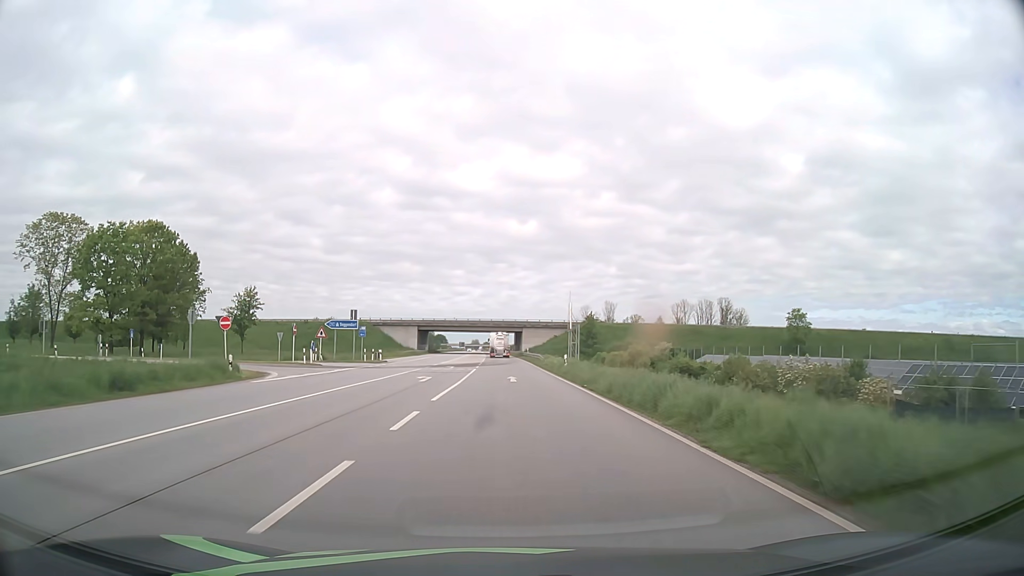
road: primary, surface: asphalt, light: Day
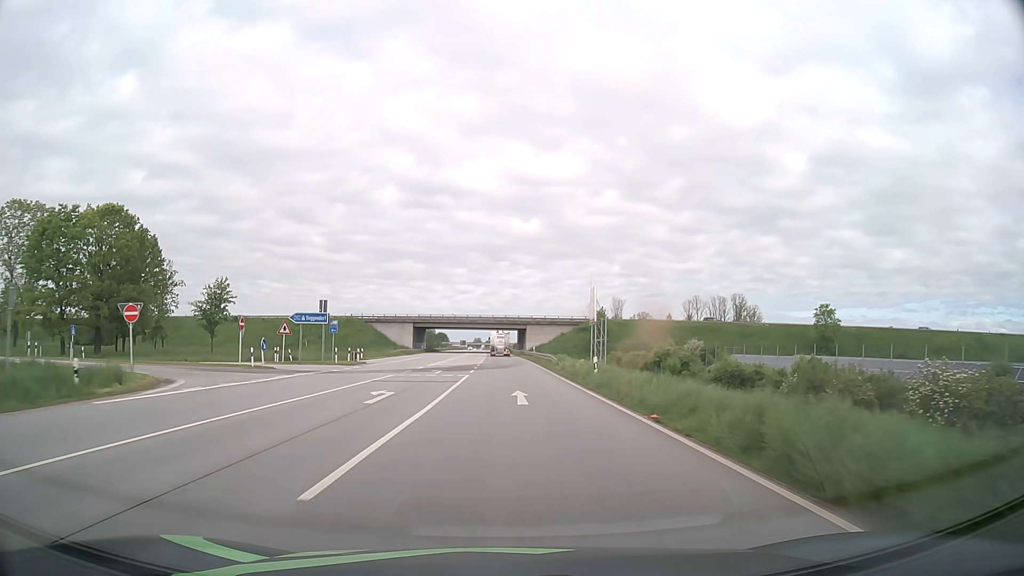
(0.0, +11.0) m; 0°
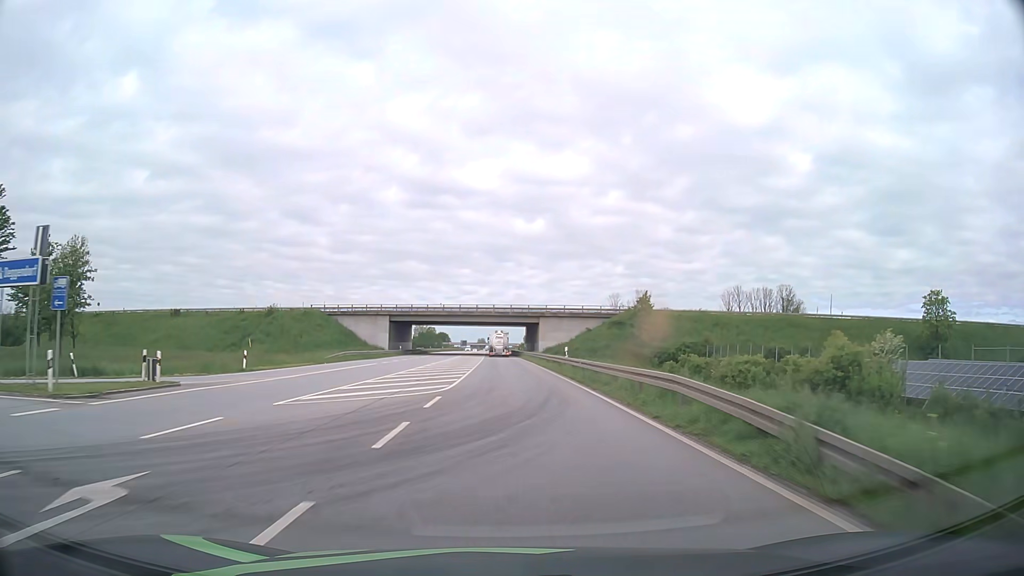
(-0.1, +32.8) m; 0°
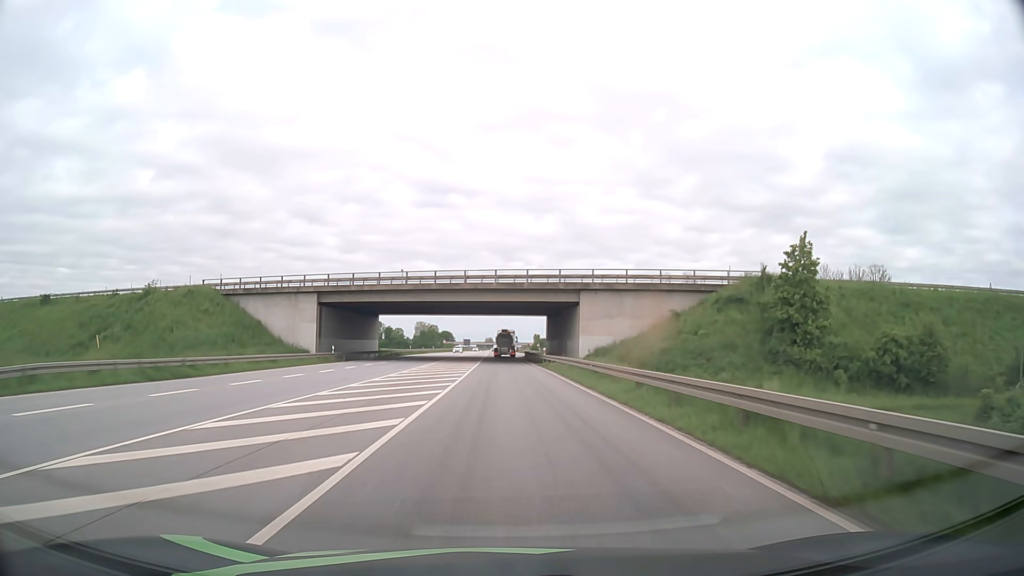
(-0.3, +43.6) m; -1°
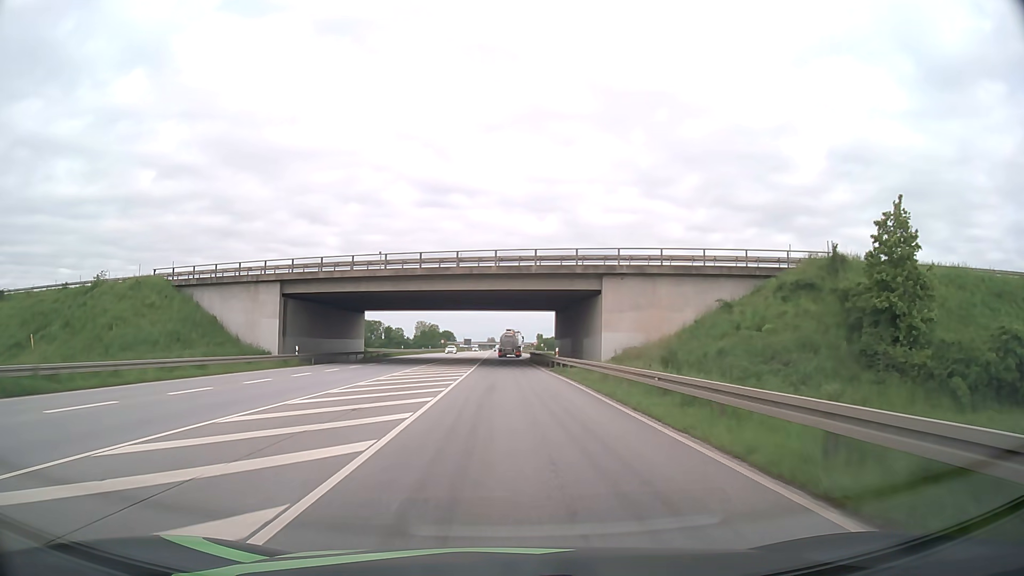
(0.0, +10.9) m; 0°
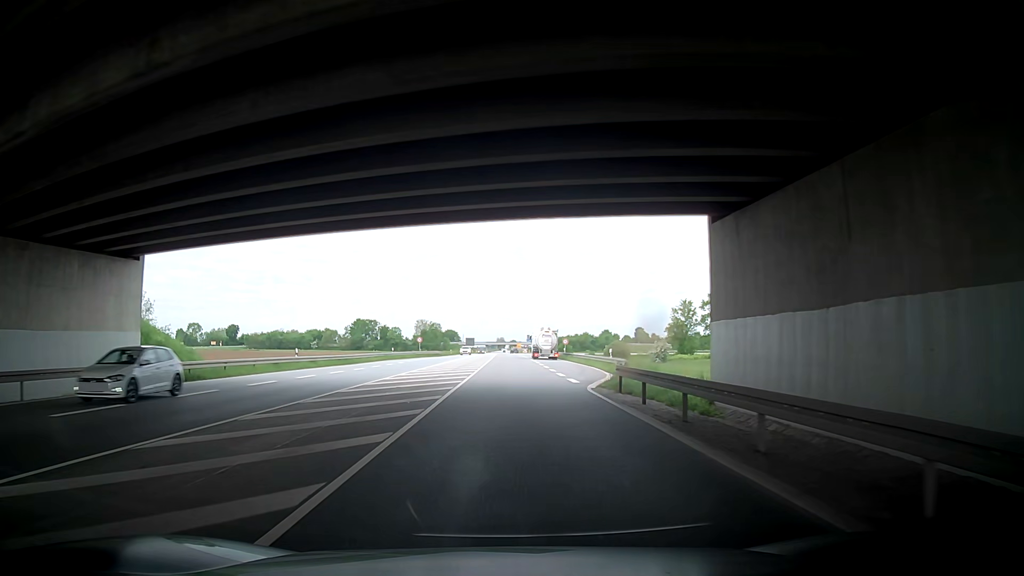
(-0.4, +54.2) m; 0°
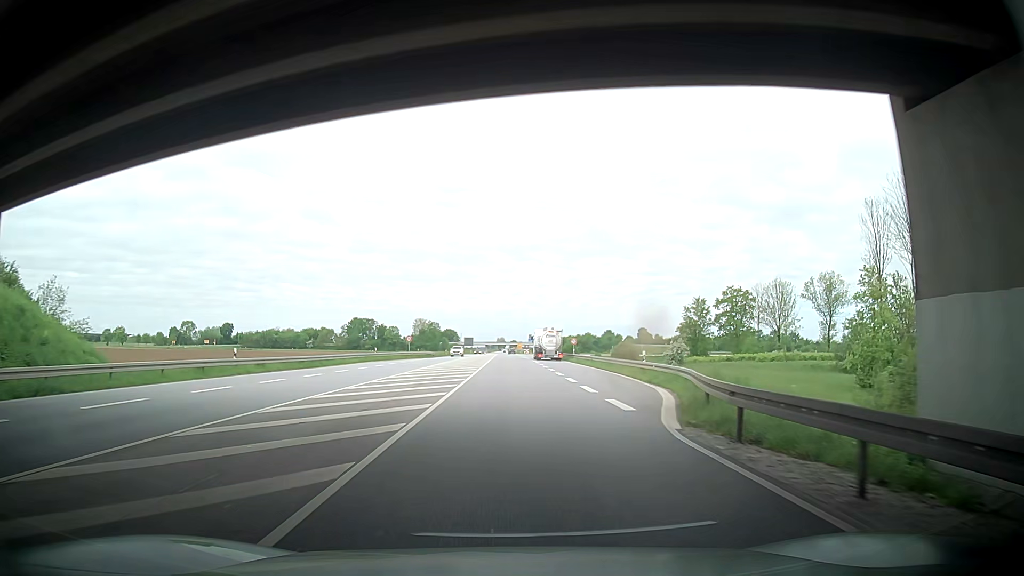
(-0.1, +10.8) m; -1°
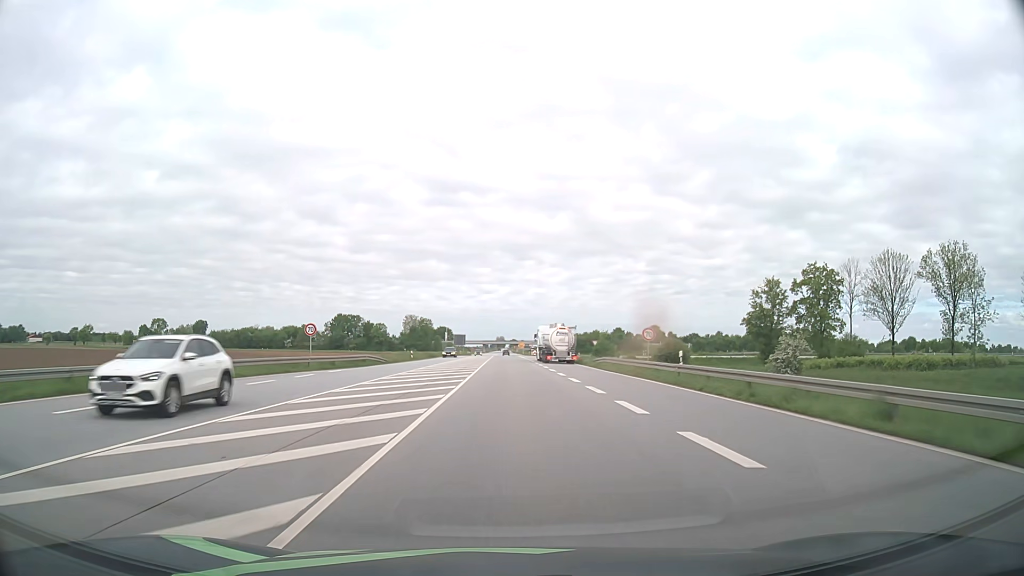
(-0.4, +43.2) m; 0°
(0, +10) (0, +20) (0, +30) (0, +40) (0, +50) (0, +60) (0, +70) (0, +80) (0, +90) (0, +100) m
